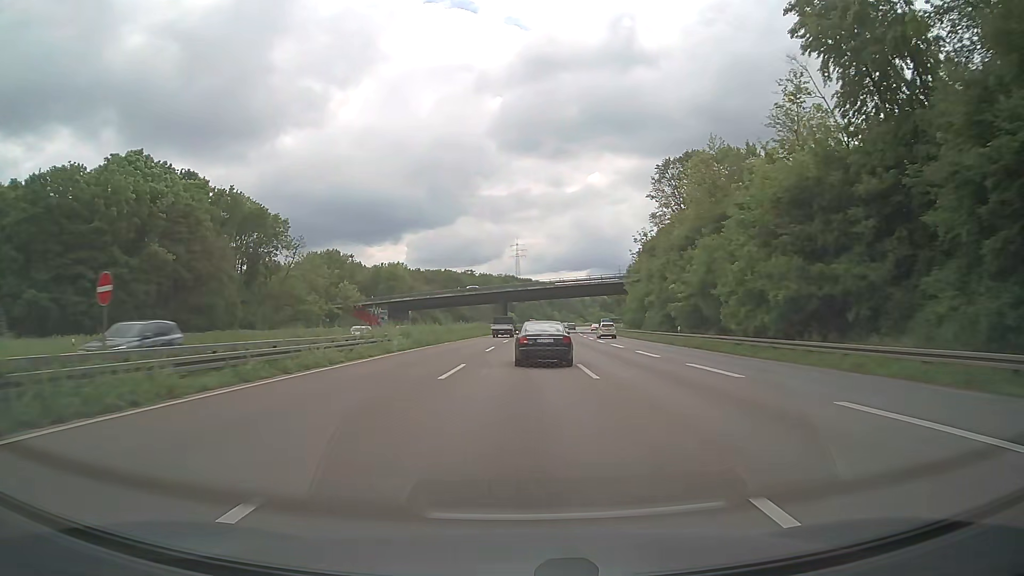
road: motorway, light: Day
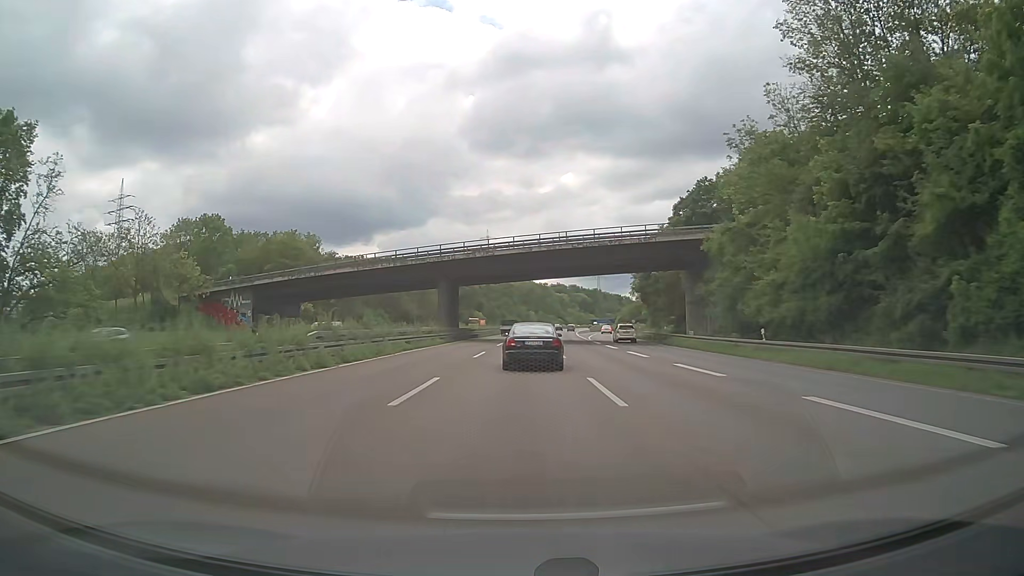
(+1.4, +58.6) m; +2°
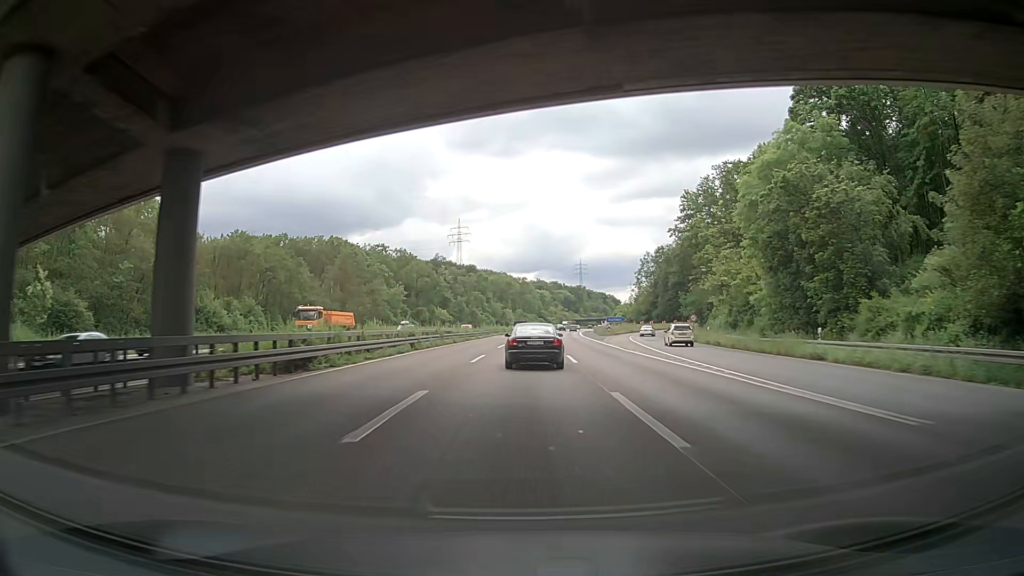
(+1.0, +57.0) m; +2°
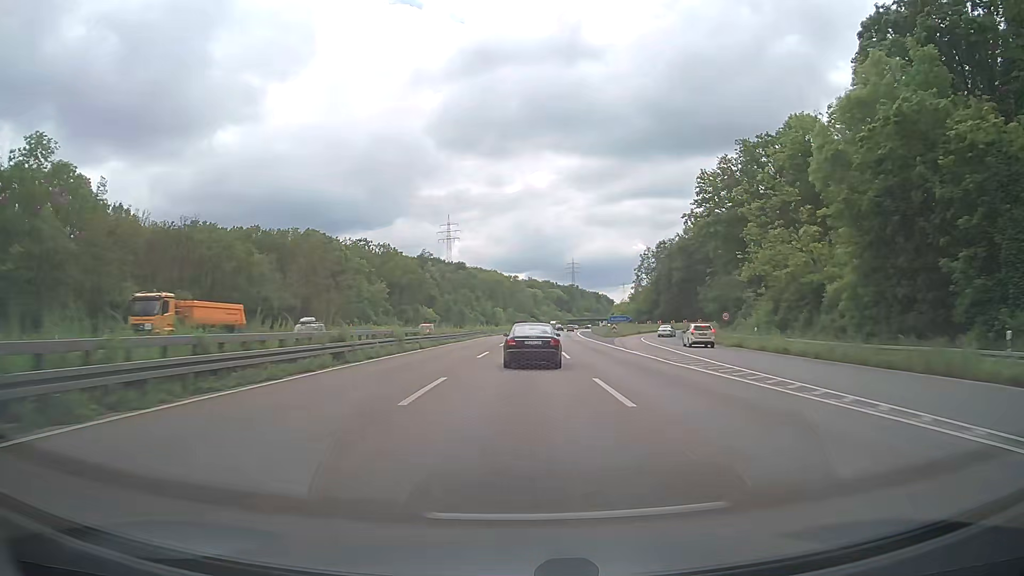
(+0.2, +14.0) m; +1°
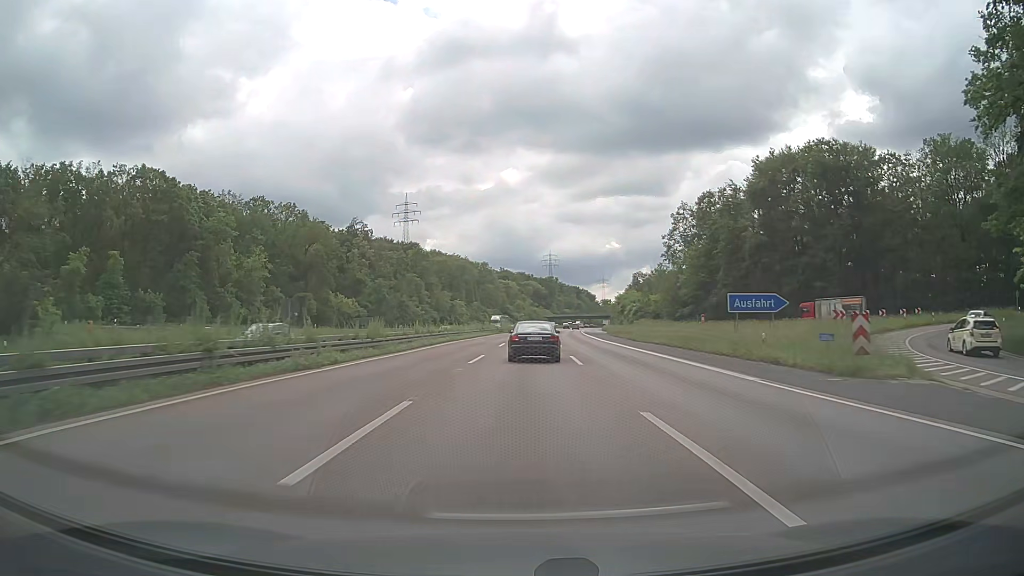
(+1.3, +69.3) m; +2°
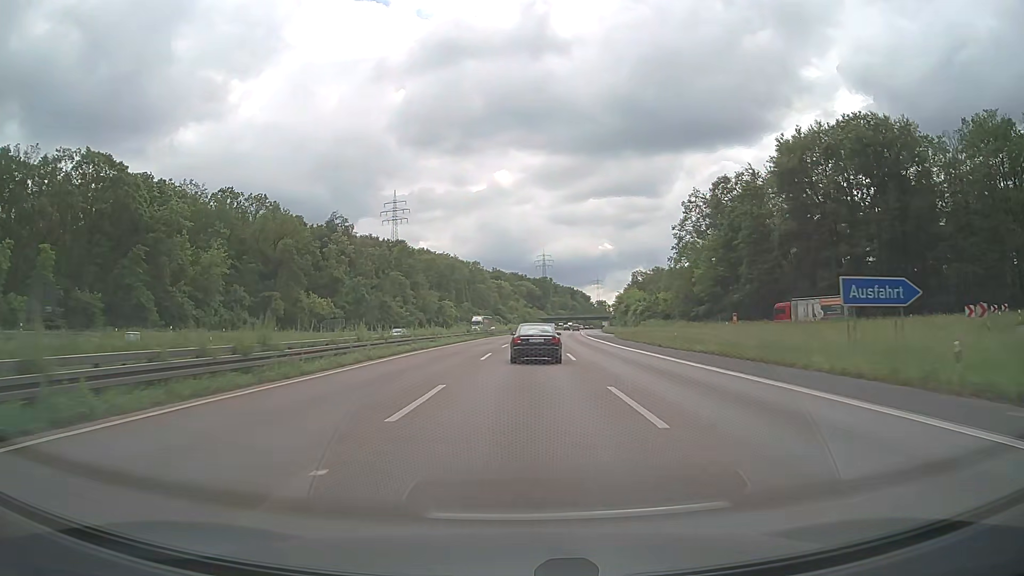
(+0.1, +13.8) m; +1°
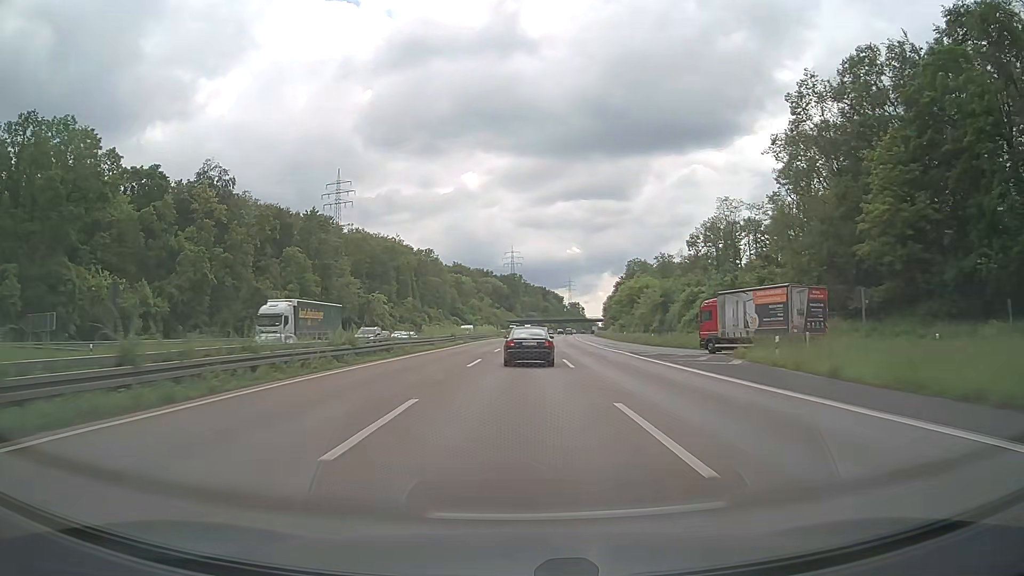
(+1.5, +57.3) m; +3°
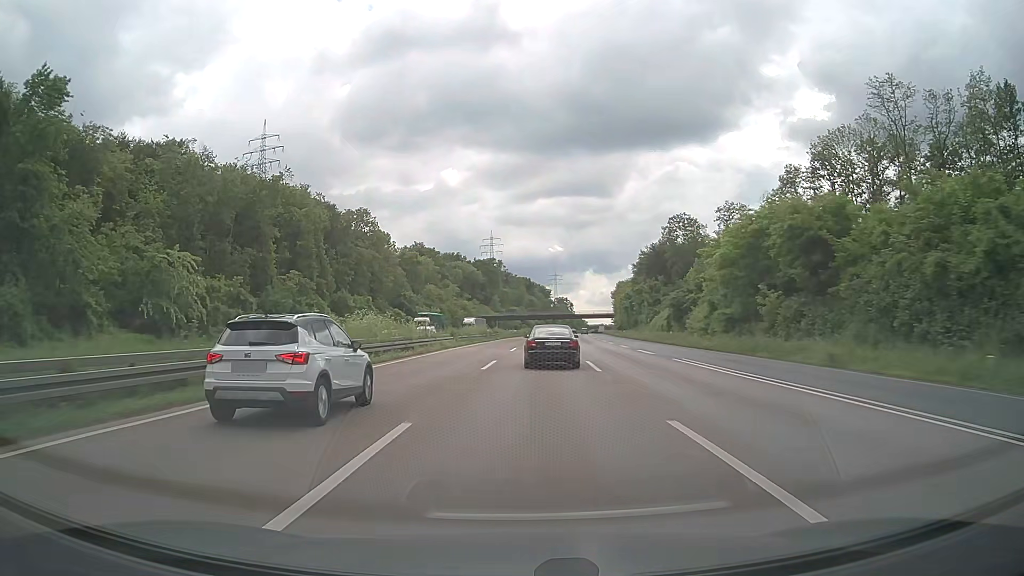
(+1.4, +75.4) m; +2°
(0, +10) (0, +20) (0, +30) (0, +40) (0, +50) (0, +60) (0, +70) (+1, +80) (+1, +90) (+2, +100) m
